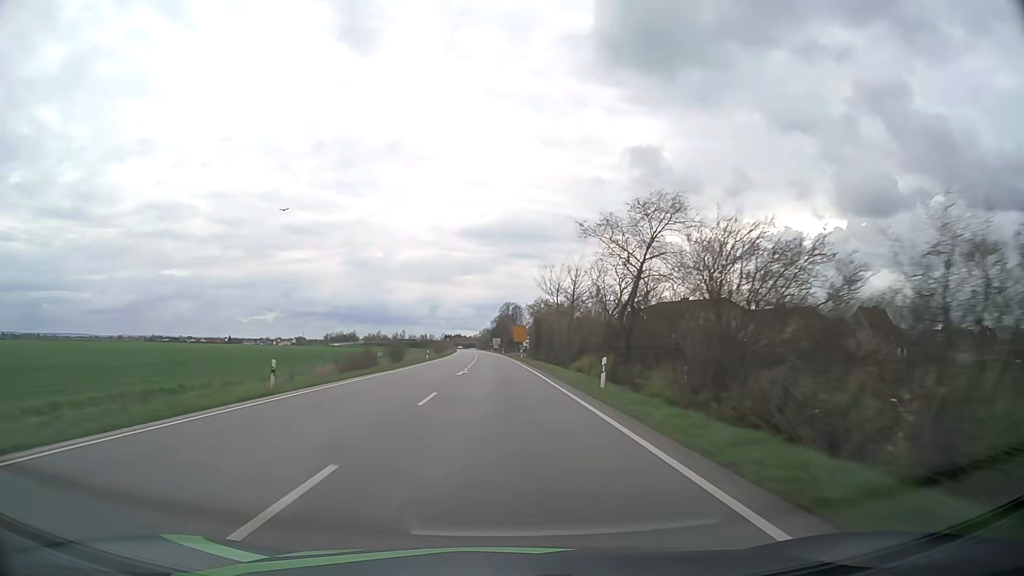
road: primary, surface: asphalt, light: Day
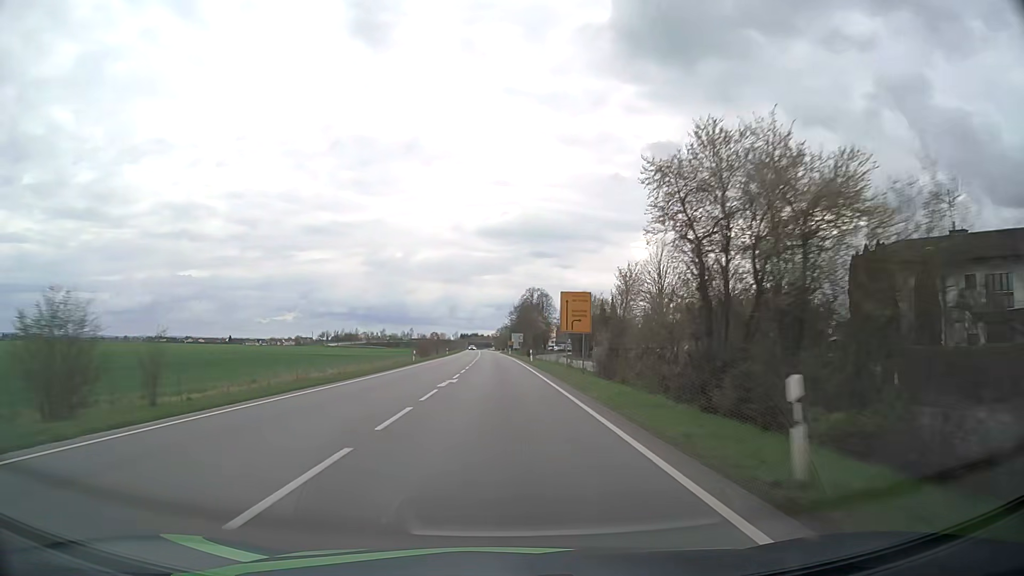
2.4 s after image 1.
(-1.1, +63.7) m; -2°
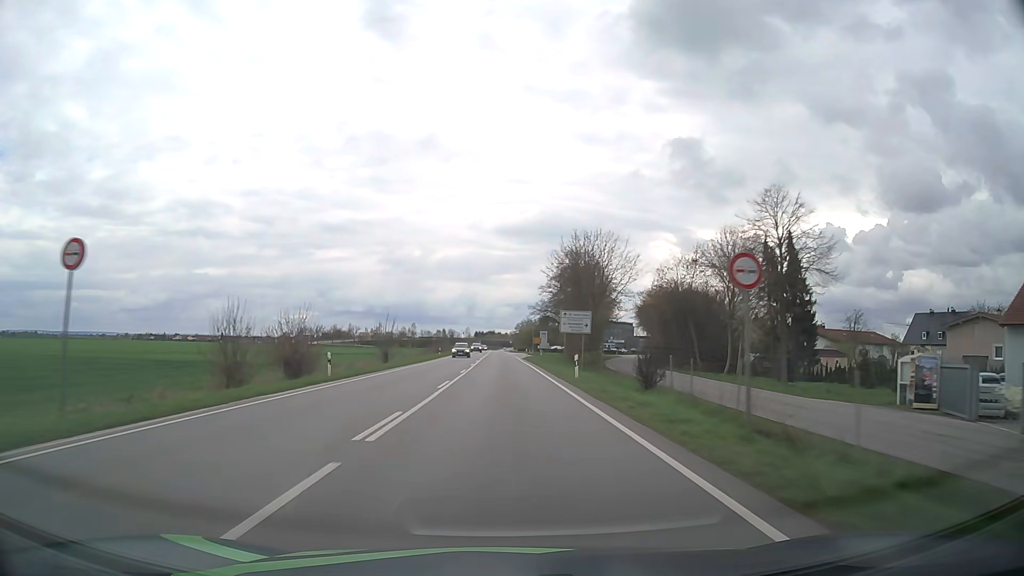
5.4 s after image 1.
(-1.5, +79.4) m; -2°
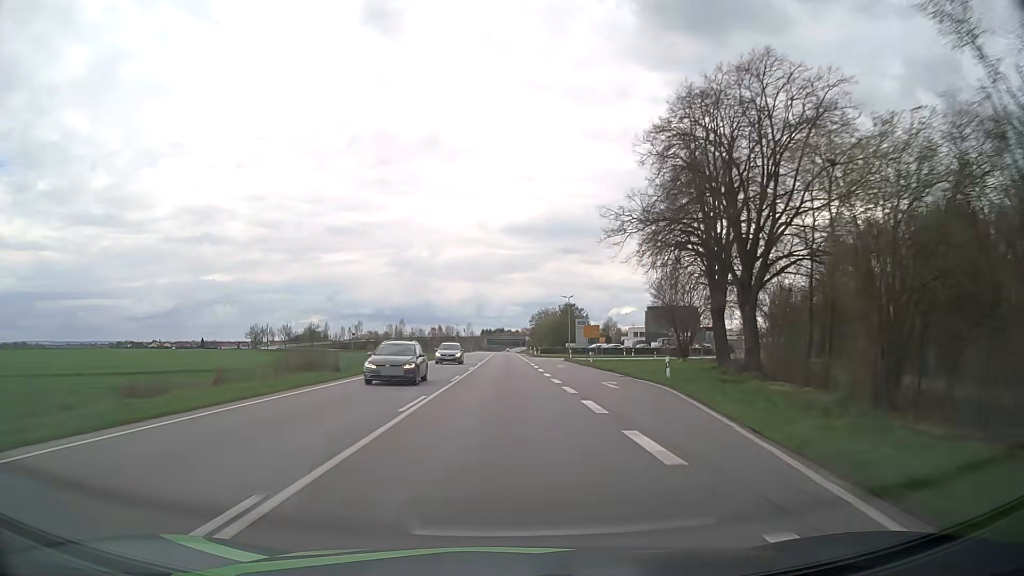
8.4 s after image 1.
(-0.4, +79.3) m; -1°
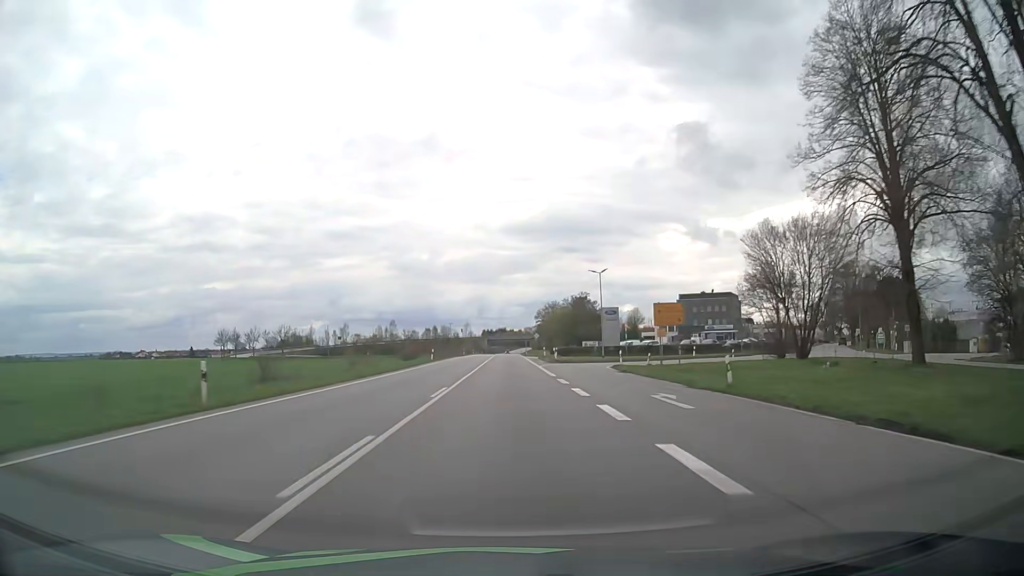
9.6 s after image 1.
(0.0, +31.7) m; 0°
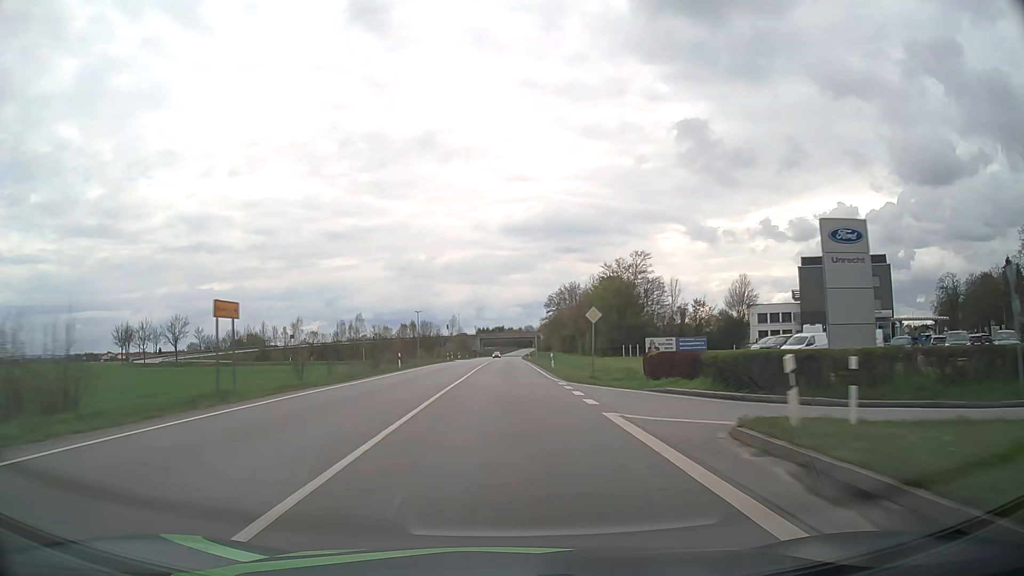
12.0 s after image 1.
(-0.1, +63.3) m; 0°
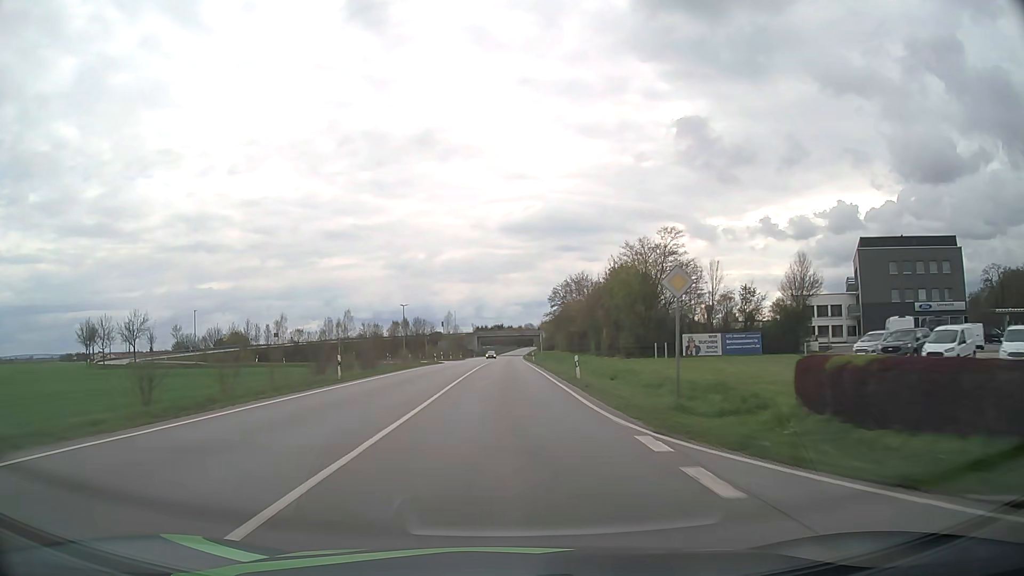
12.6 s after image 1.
(0.0, +15.8) m; 0°
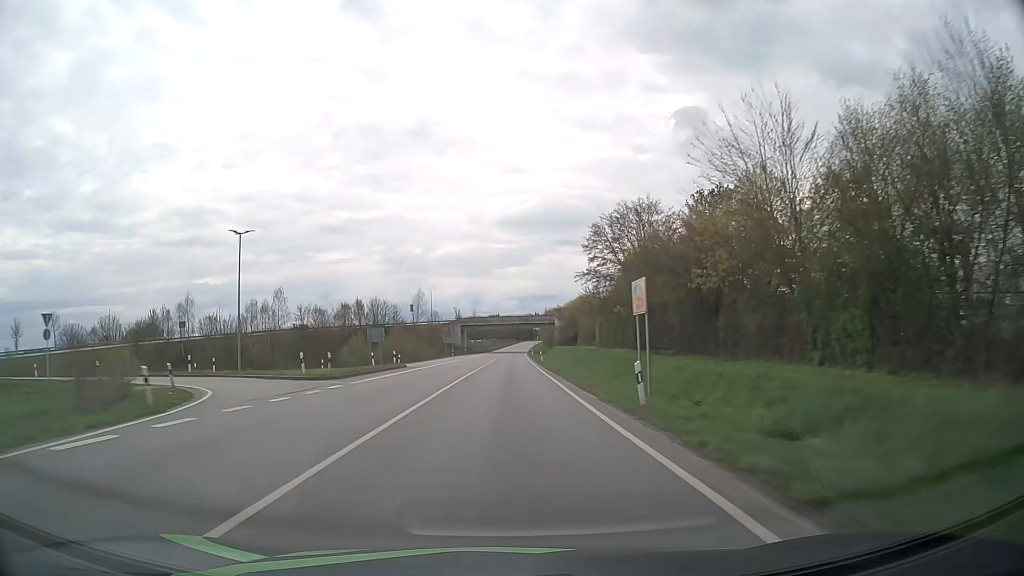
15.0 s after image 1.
(+0.2, +63.3) m; 0°
(0, +10) (0, +20) (0, +30) (0, +40) (0, +50) (0, +60) (0, +70) (+1, +80) (+1, +90) (+1, +100) m
